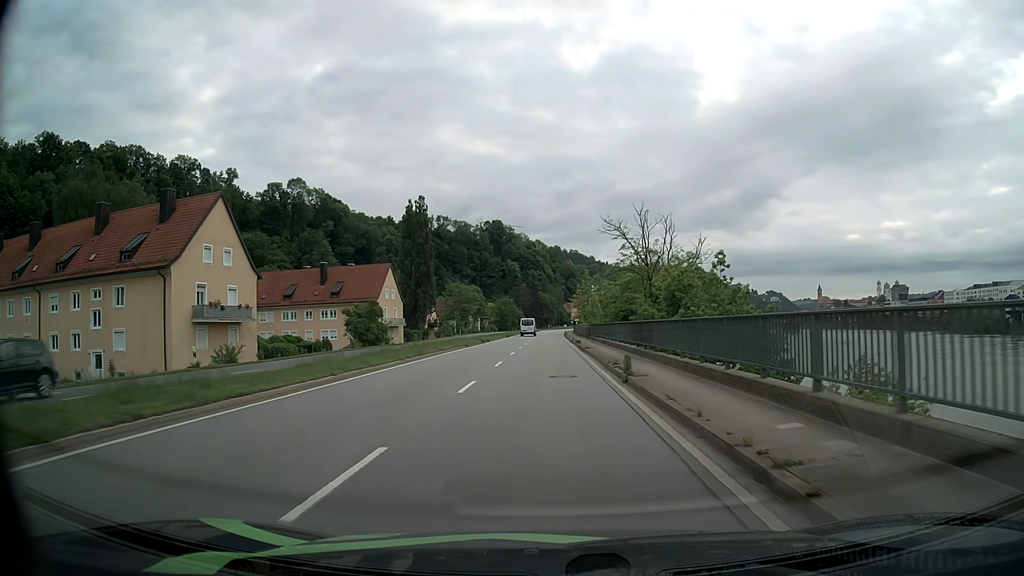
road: primary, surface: asphalt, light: Day
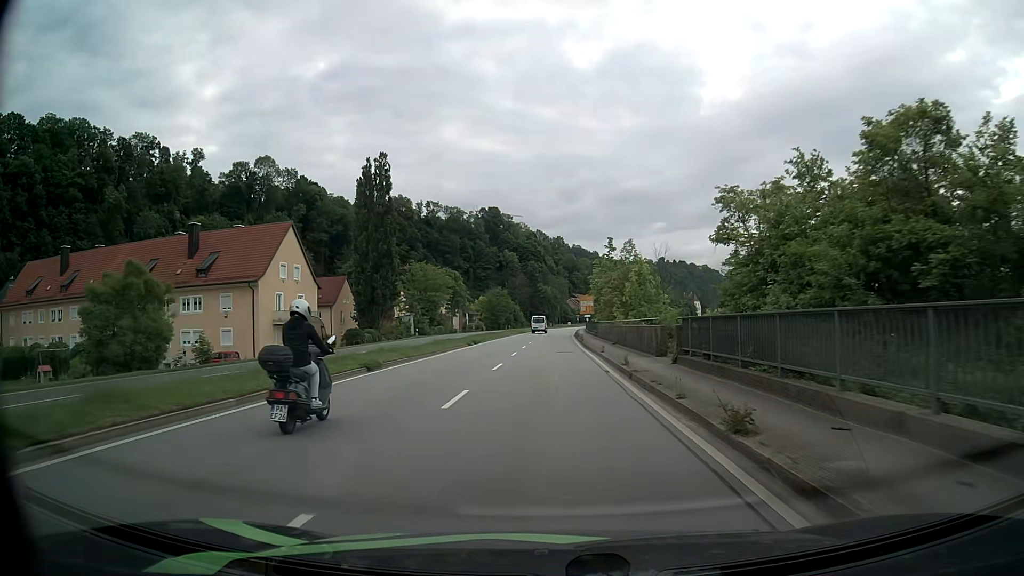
(-0.2, +38.8) m; 0°
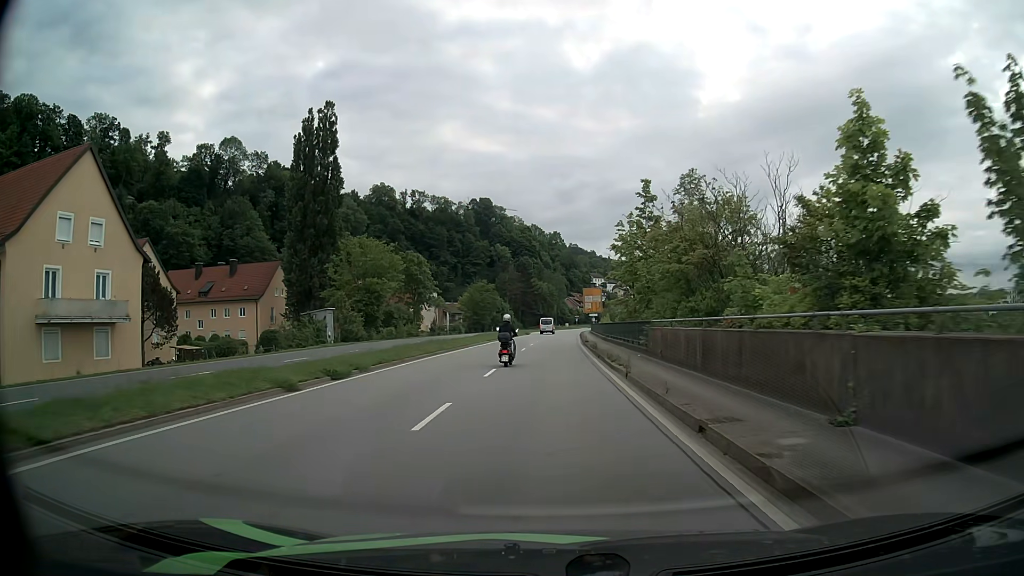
(0.0, +29.0) m; 0°
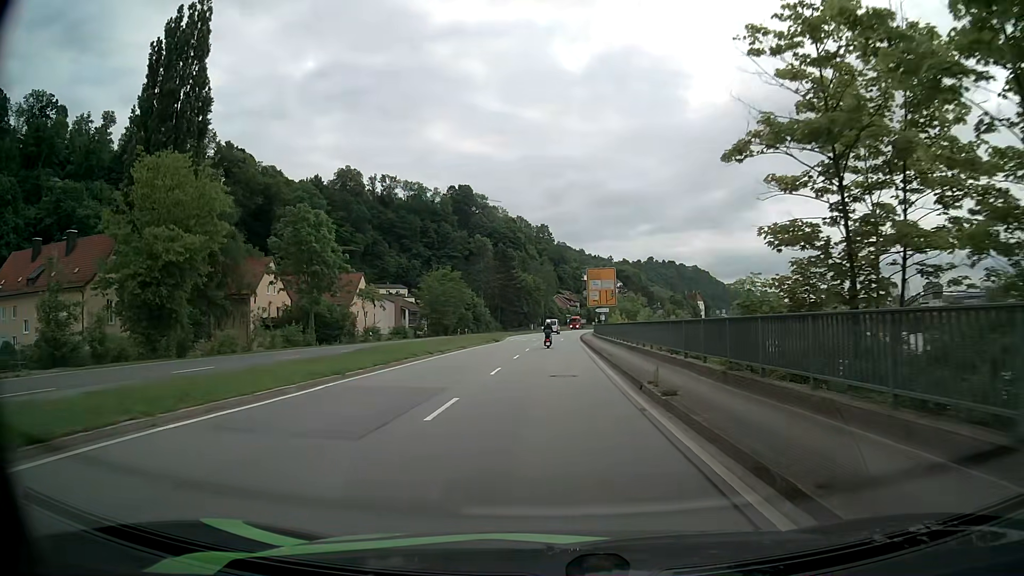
(+0.2, +35.2) m; +1°
(0, +10) (0, +20) (0, +30) (0, +40) (+1, +50) (+1, +60) (+1, +70) (+2, +80) (+2, +90) (+3, +100) m
